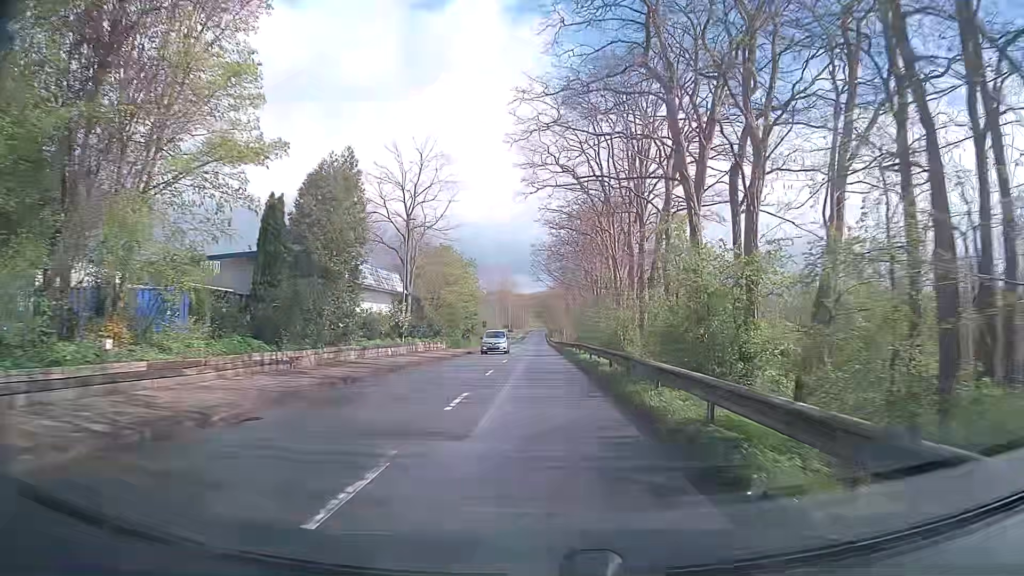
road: tertiary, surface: asphalt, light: Day
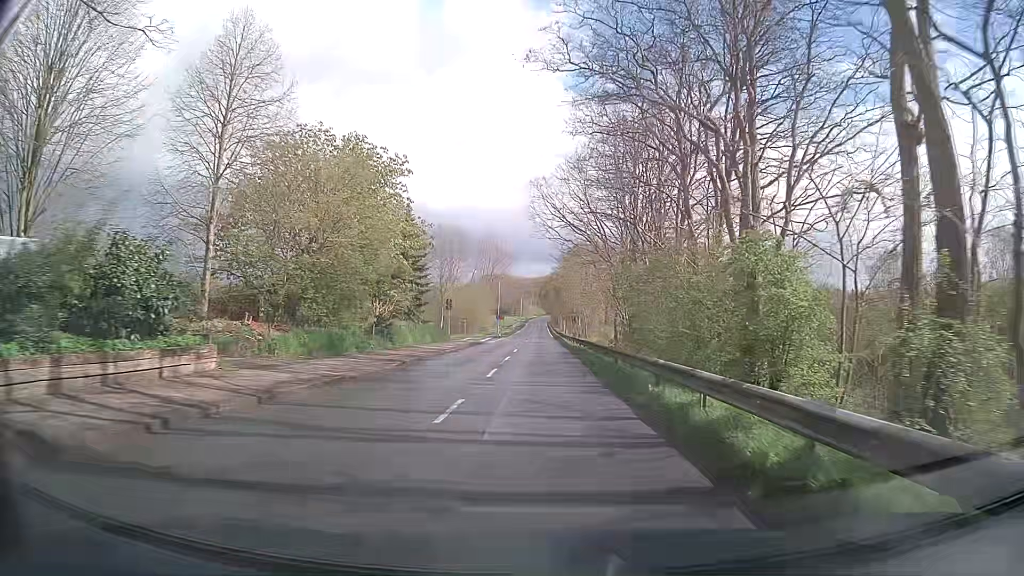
(-0.8, +39.1) m; -1°
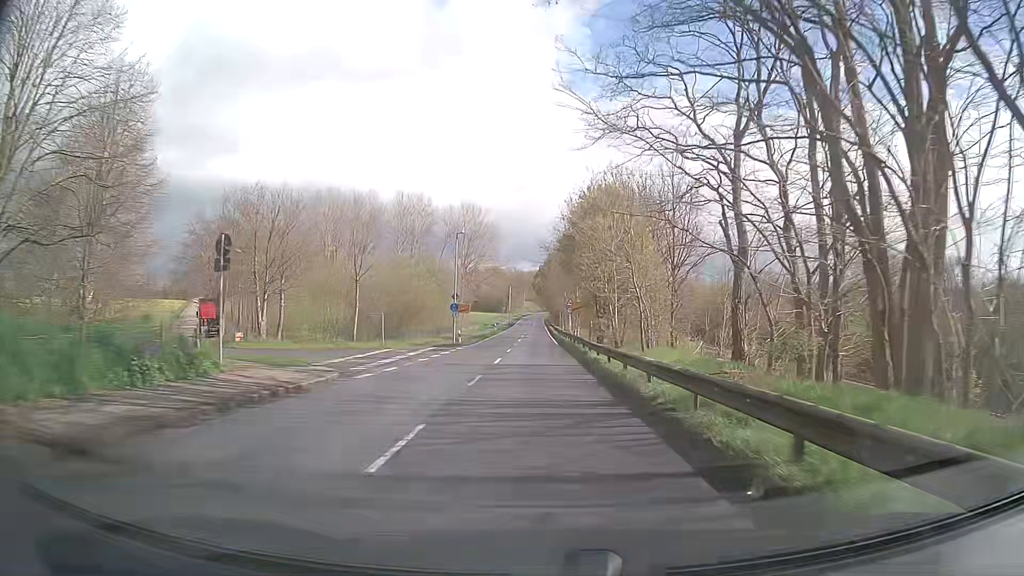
(0.0, +40.2) m; 0°
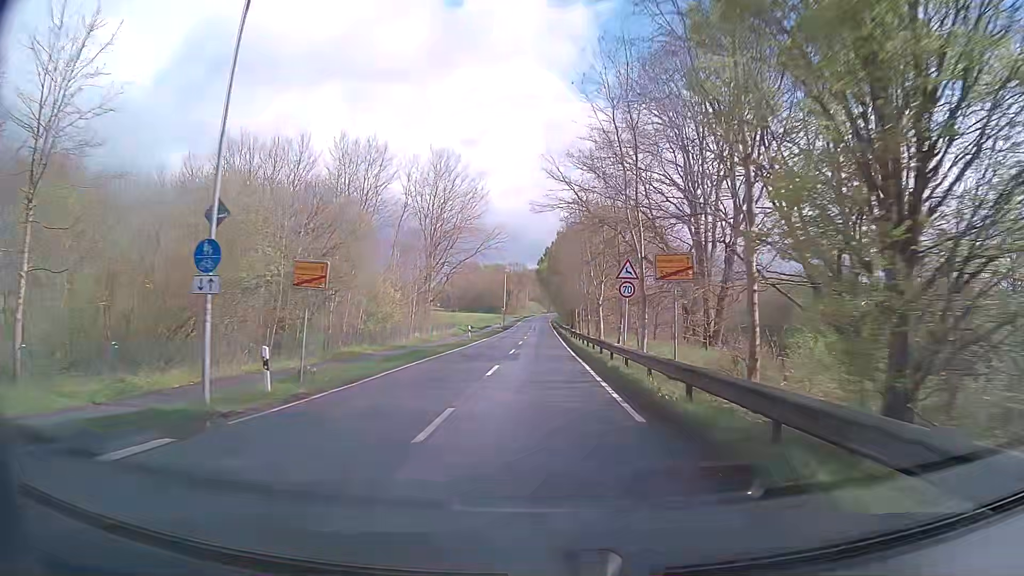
(0.0, +35.6) m; 0°
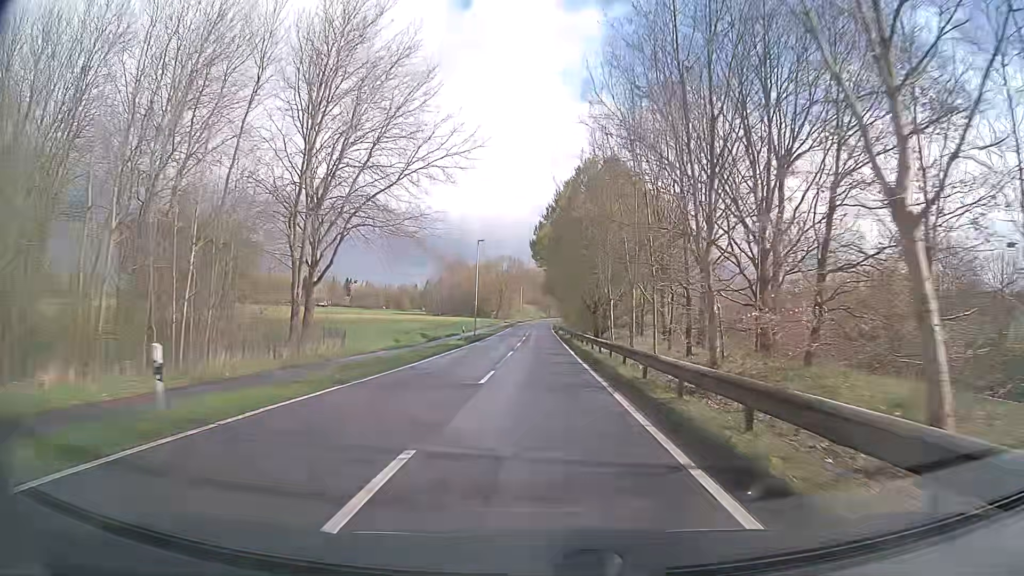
(0.0, +39.4) m; 0°
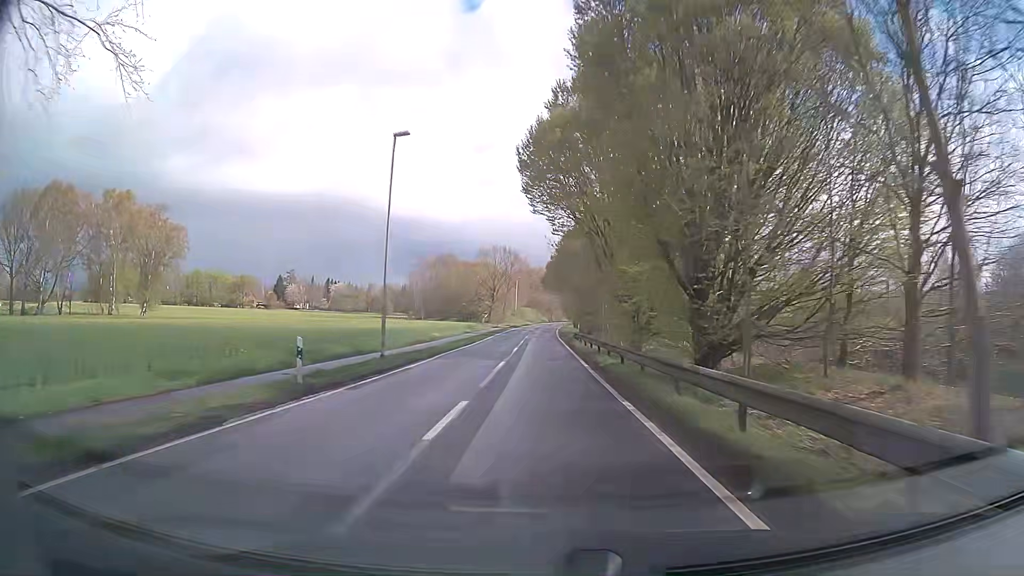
(0.0, +31.9) m; 0°
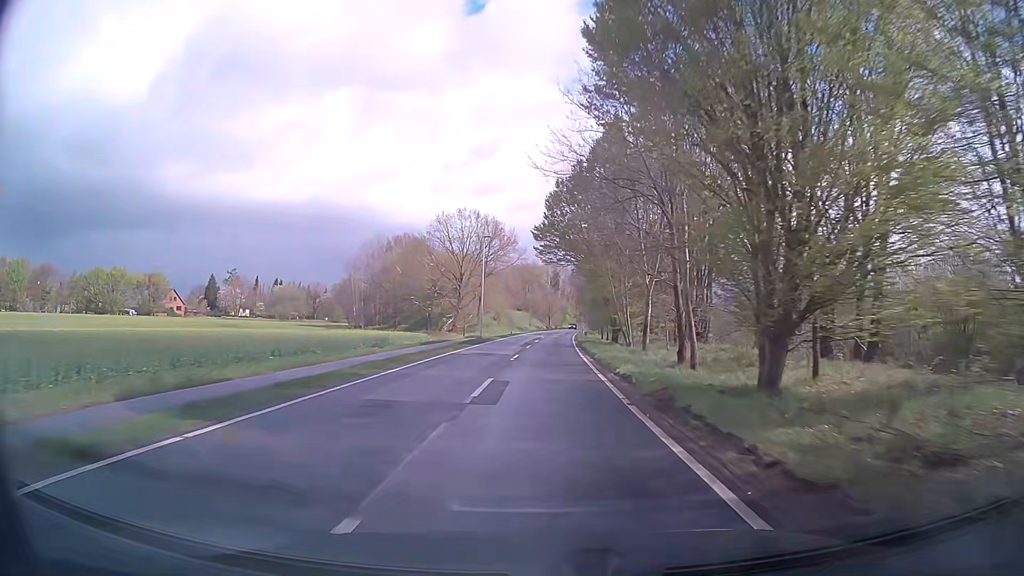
(0.0, +56.6) m; -1°
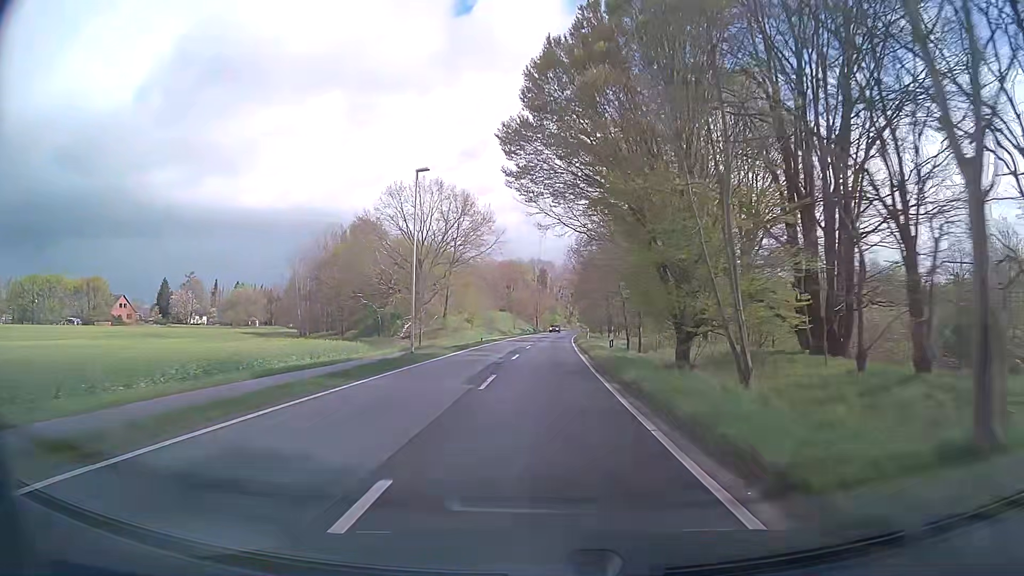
(+0.5, +23.1) m; +2°
